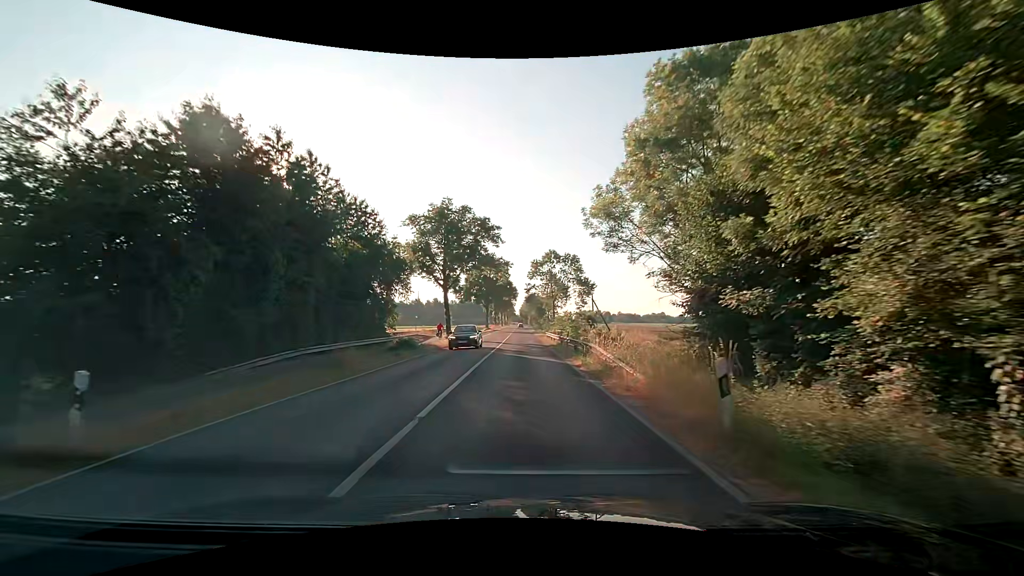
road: secondary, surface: asphalt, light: Day
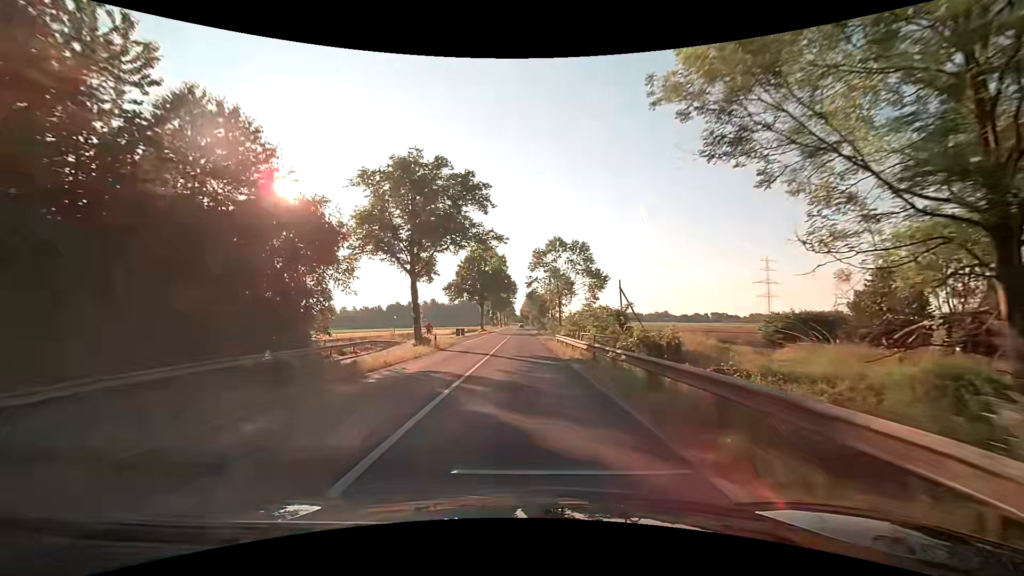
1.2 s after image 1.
(0.0, +15.6) m; 0°
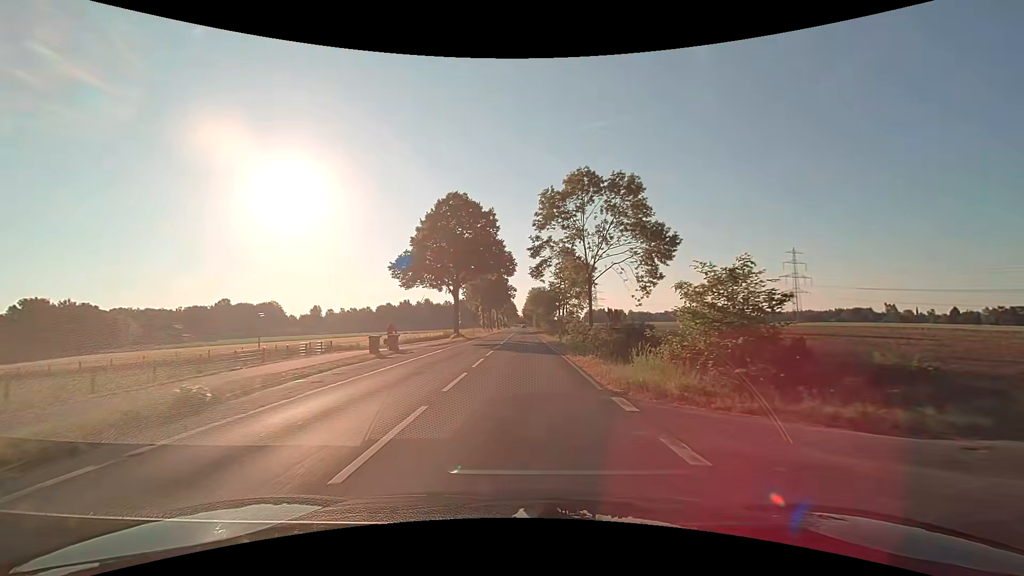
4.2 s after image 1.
(+0.2, +38.9) m; 0°
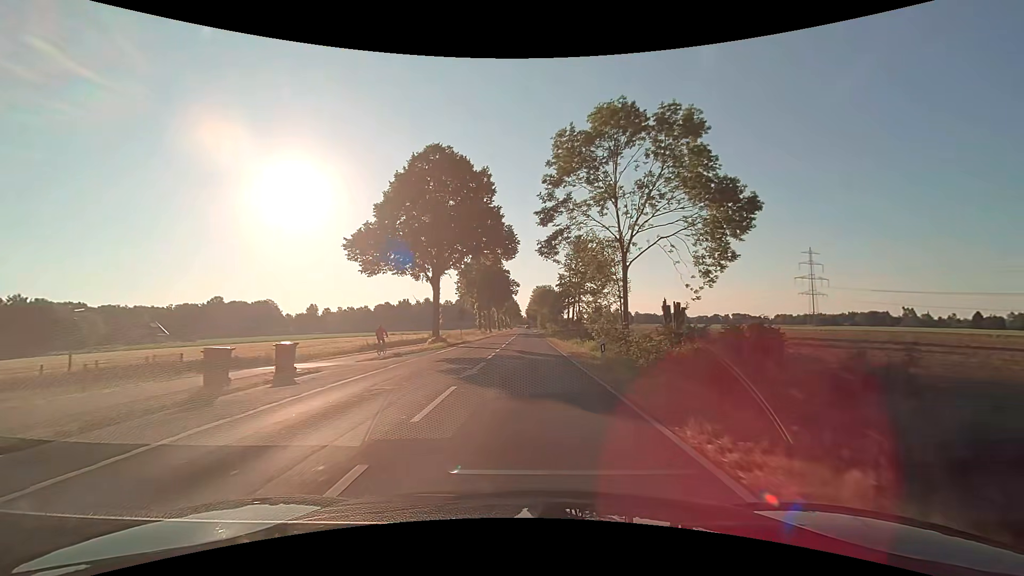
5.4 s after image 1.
(-0.1, +15.5) m; -1°
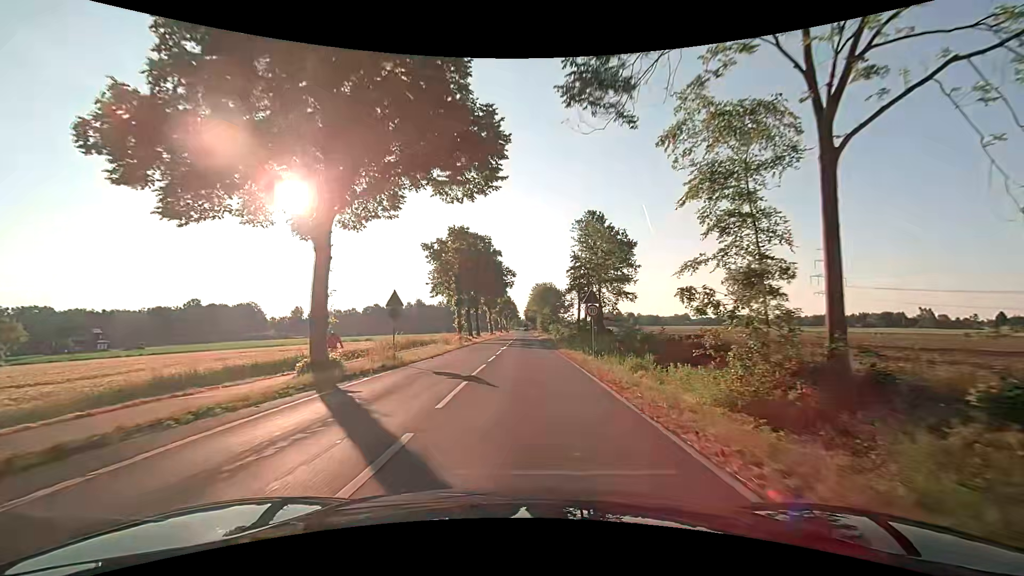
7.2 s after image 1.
(+0.1, +23.6) m; 0°
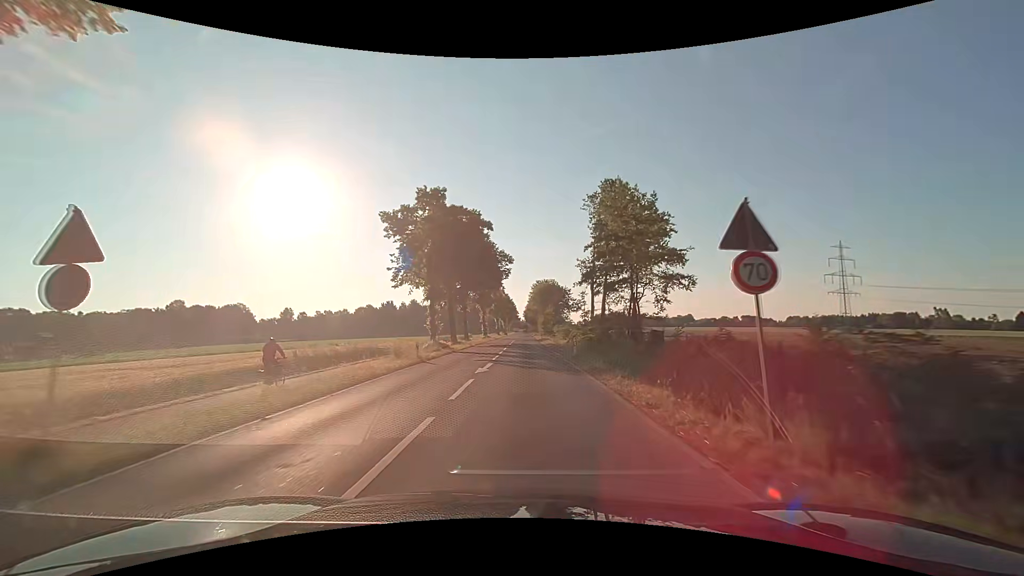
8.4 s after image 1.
(0.0, +16.8) m; 0°
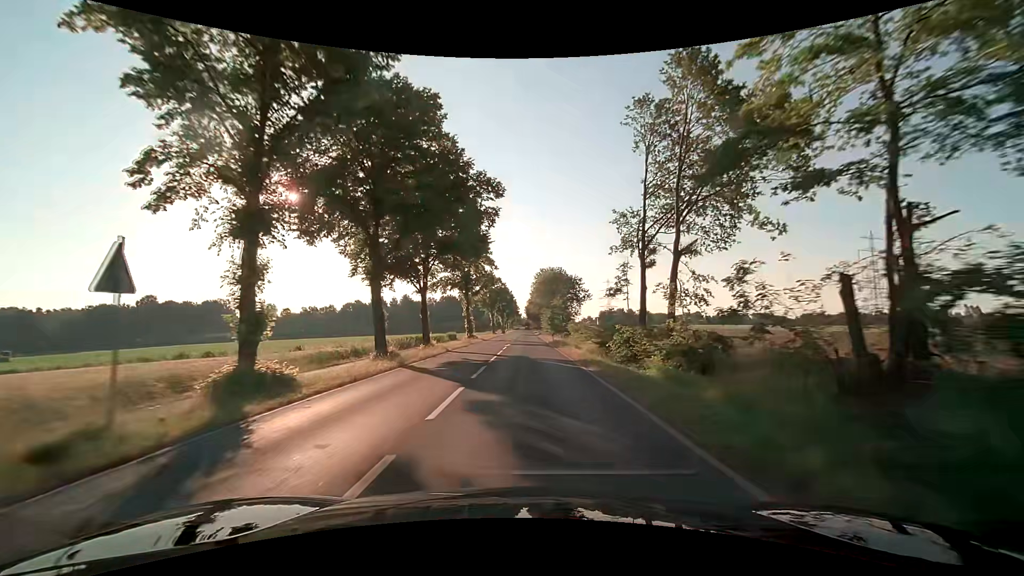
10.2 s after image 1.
(0.0, +27.8) m; 0°
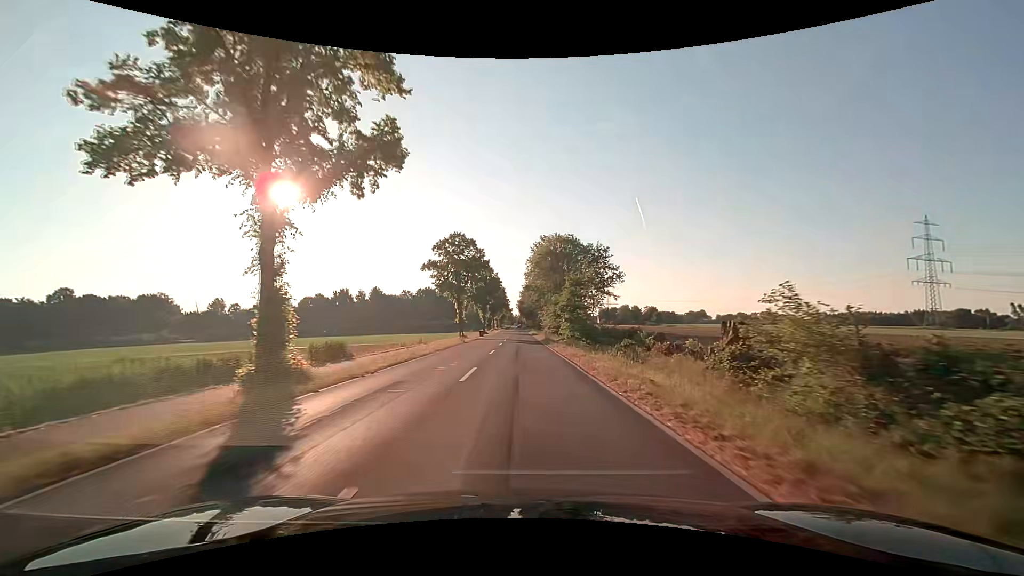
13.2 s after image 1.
(0.0, +50.3) m; 0°
